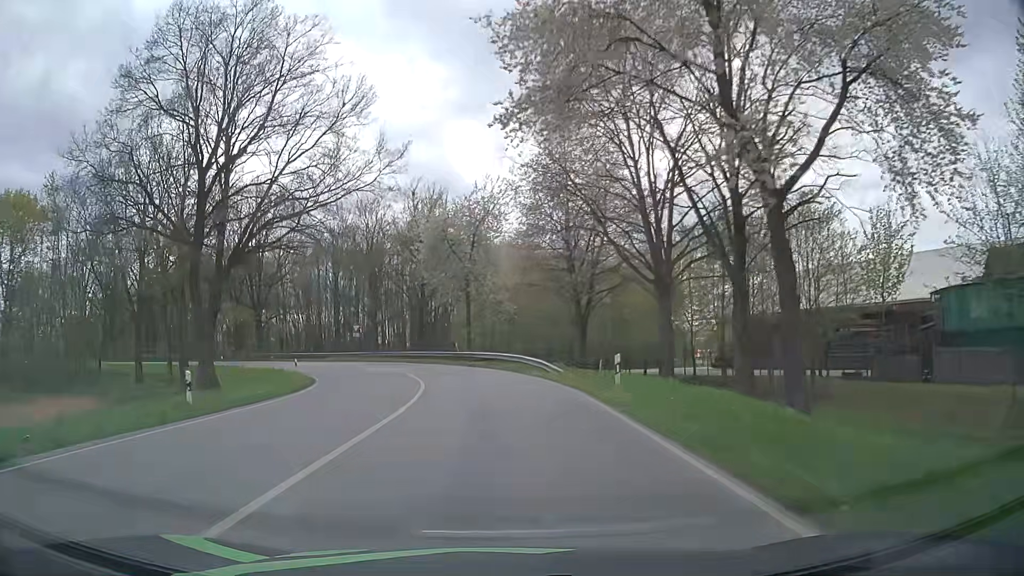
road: tertiary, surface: asphalt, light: Day
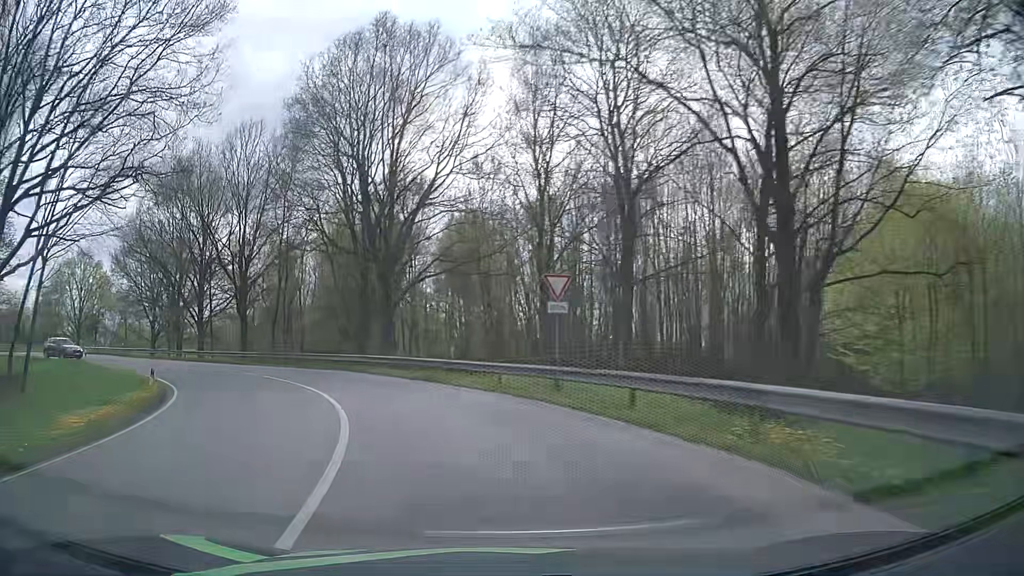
(-6.0, +41.1) m; -23°
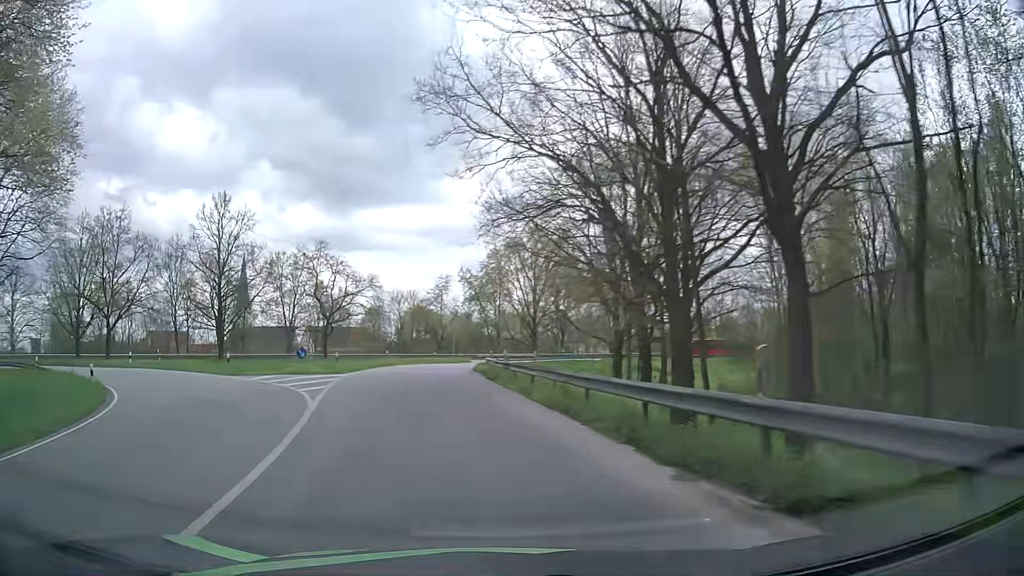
(-14.0, +35.1) m; -44°
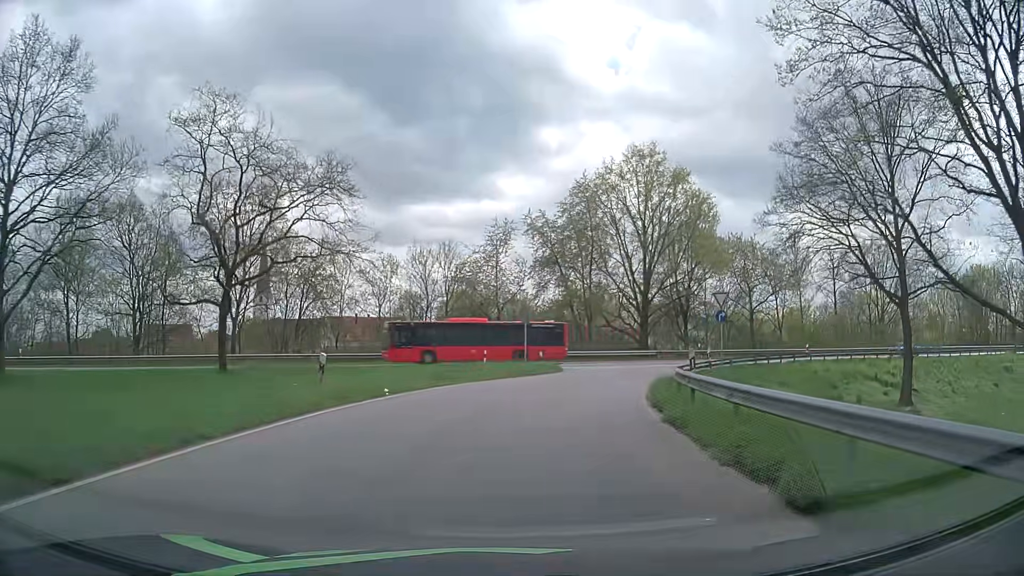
(-5.4, +36.3) m; -7°
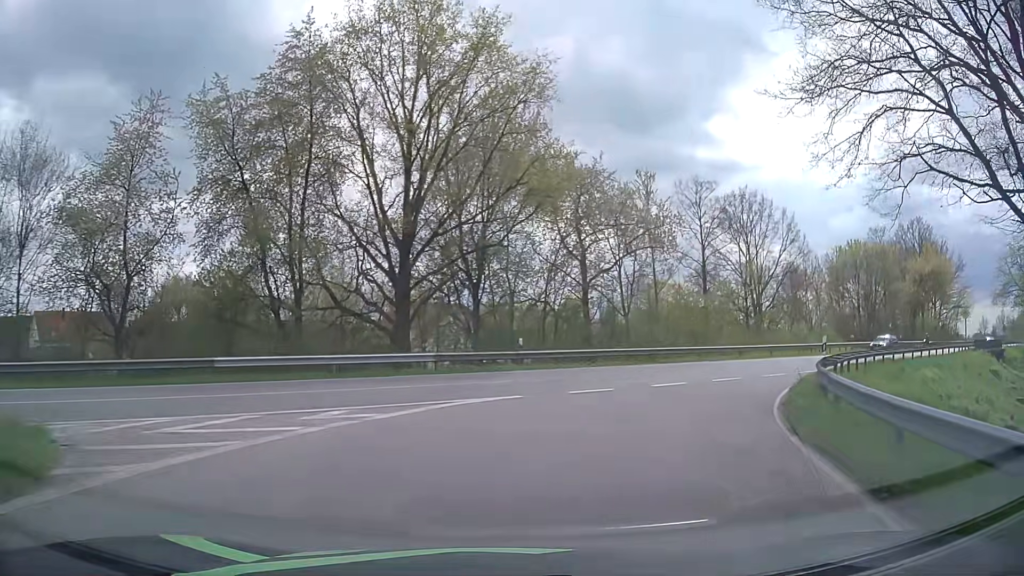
(+4.4, +27.6) m; +21°
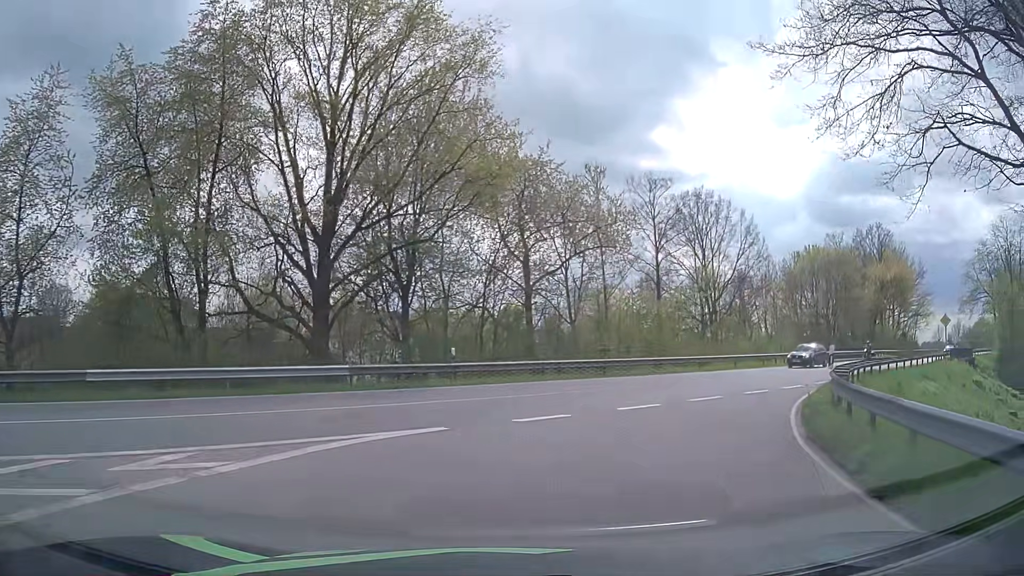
(+0.2, +3.9) m; +5°
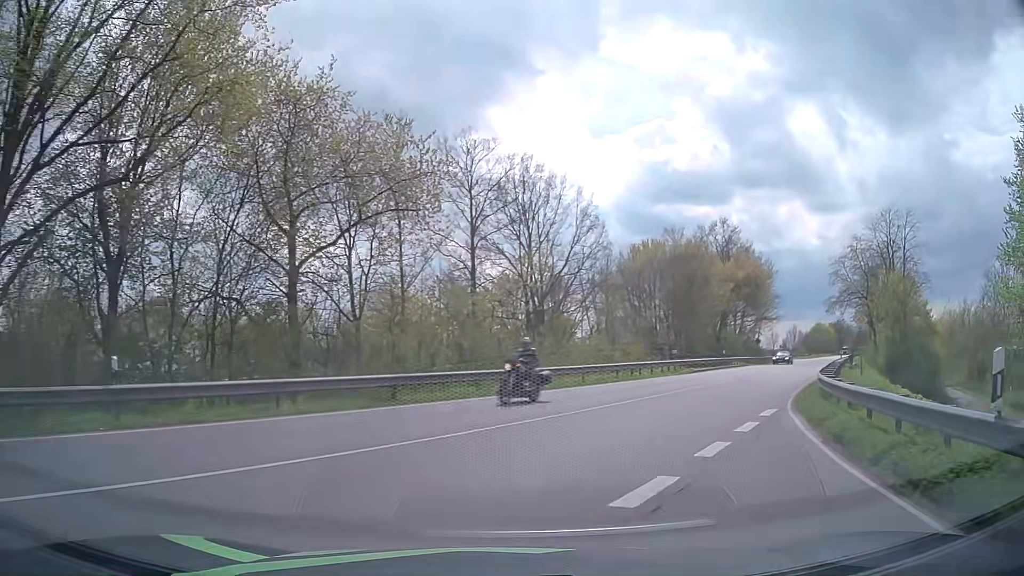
(+1.4, +11.0) m; +15°
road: unclassified
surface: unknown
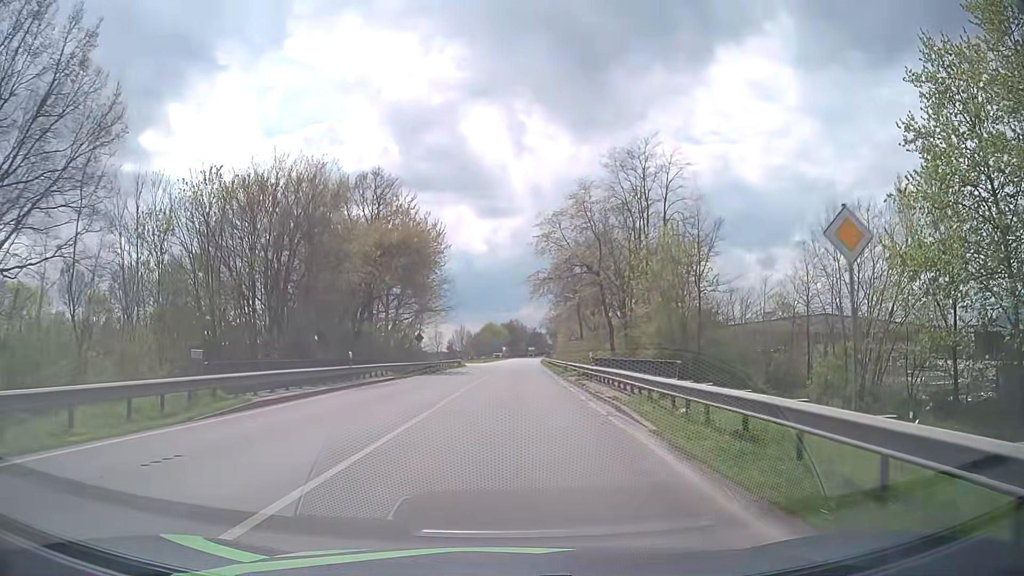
(+9.9, +25.8) m; +31°
(0, +10) (0, +20) (0, +30) (+1, +40) (+1, +50) (+1, +60) (+2, +70) (+2, +80) (+2, +90) (+3, +100) m
